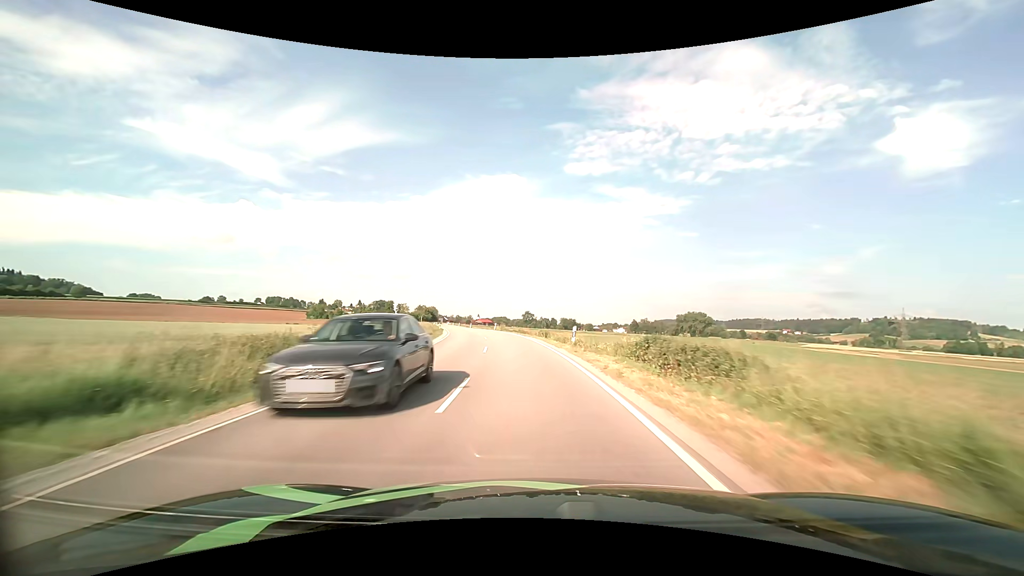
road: secondary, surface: asphalt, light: Day
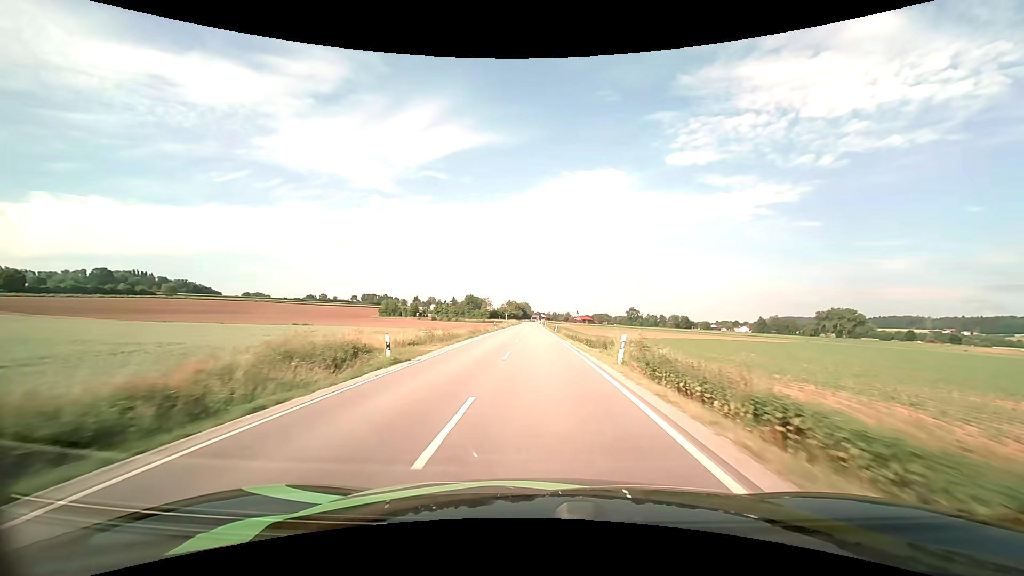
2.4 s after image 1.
(-5.0, +50.9) m; -11°
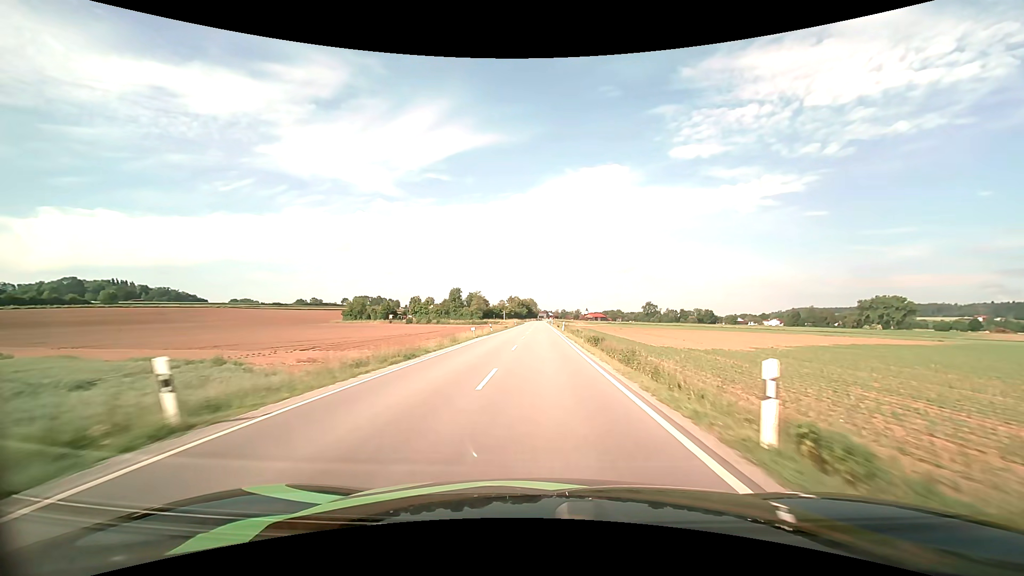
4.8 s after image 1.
(-0.8, +55.5) m; -1°
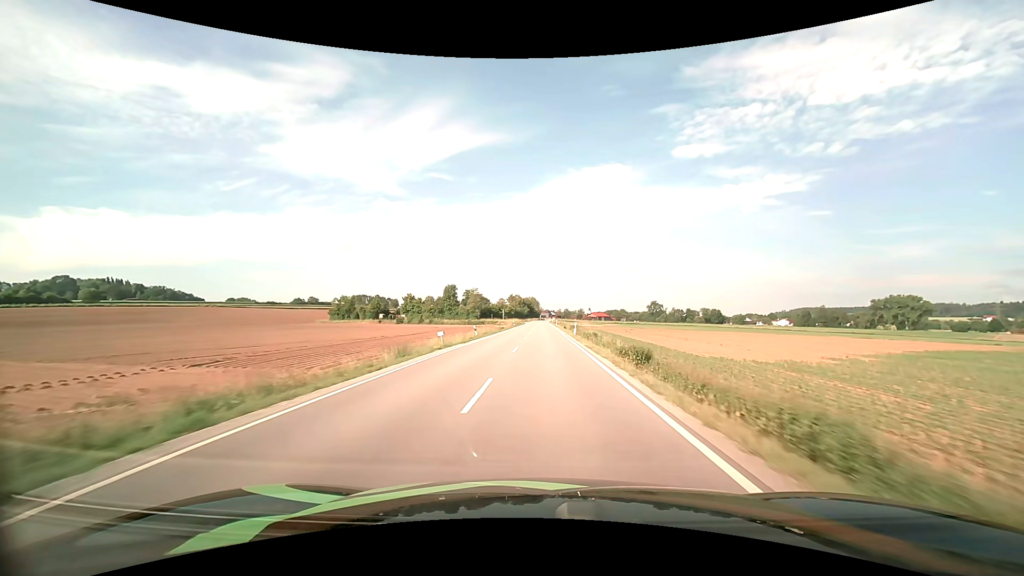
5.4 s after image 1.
(0.0, +14.5) m; 0°
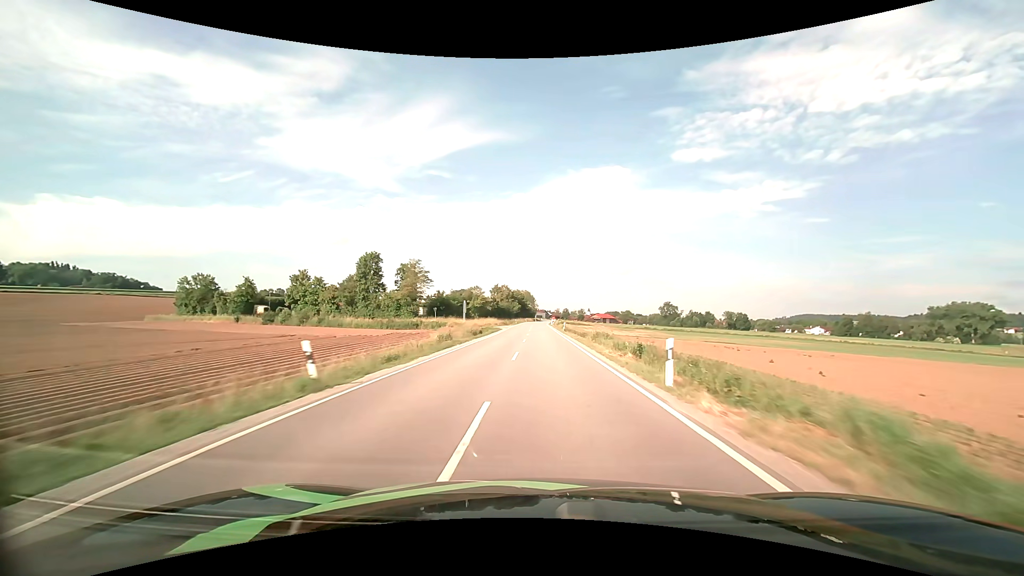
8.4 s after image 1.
(+0.2, +75.4) m; 0°
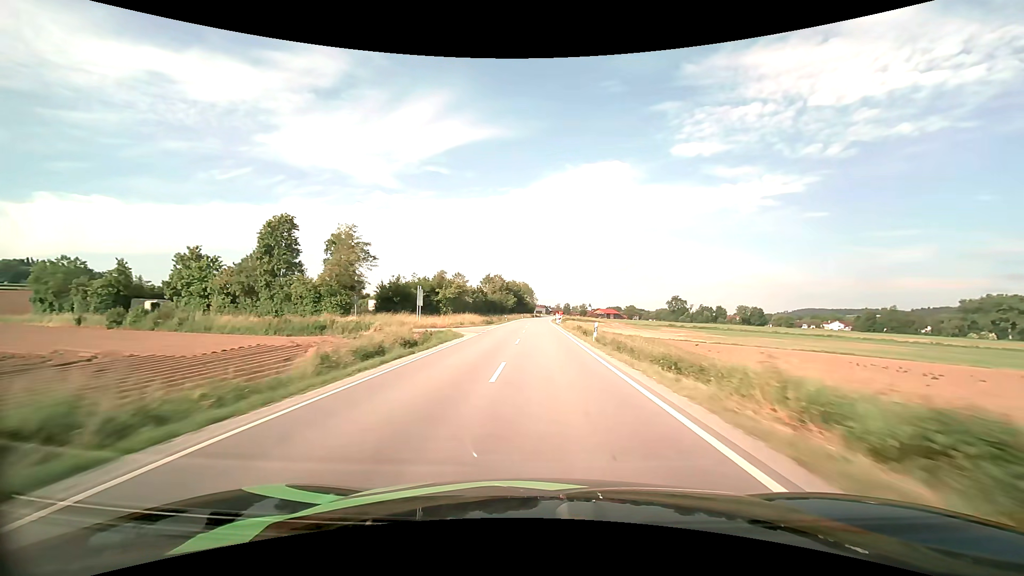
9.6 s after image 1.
(+0.1, +30.1) m; 0°
(0, +10) (0, +20) (0, +30) (0, +40) (0, +50) (0, +60) (0, +70) (0, +80) (0, +90) (+1, +100) m
